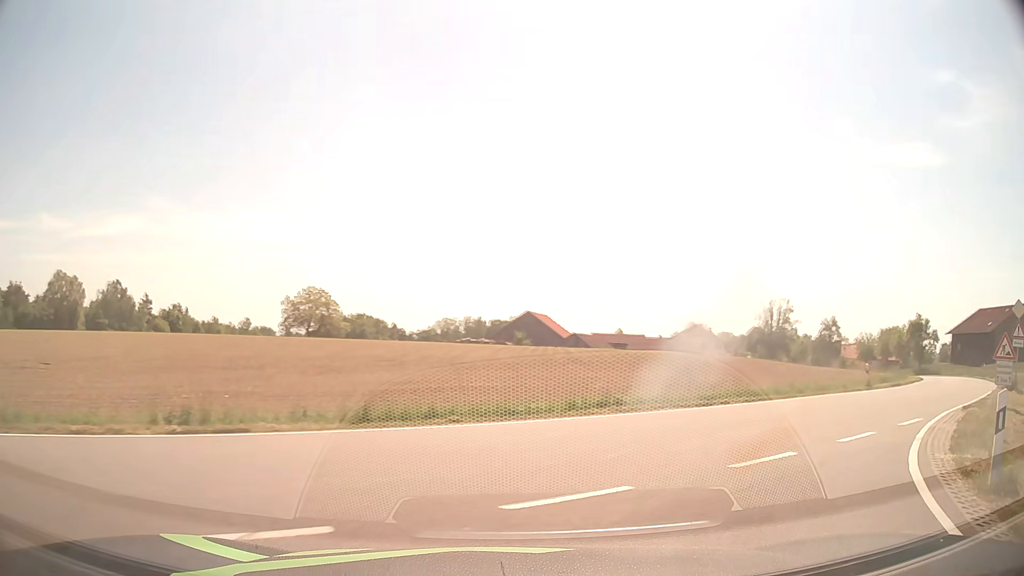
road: tertiary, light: Day
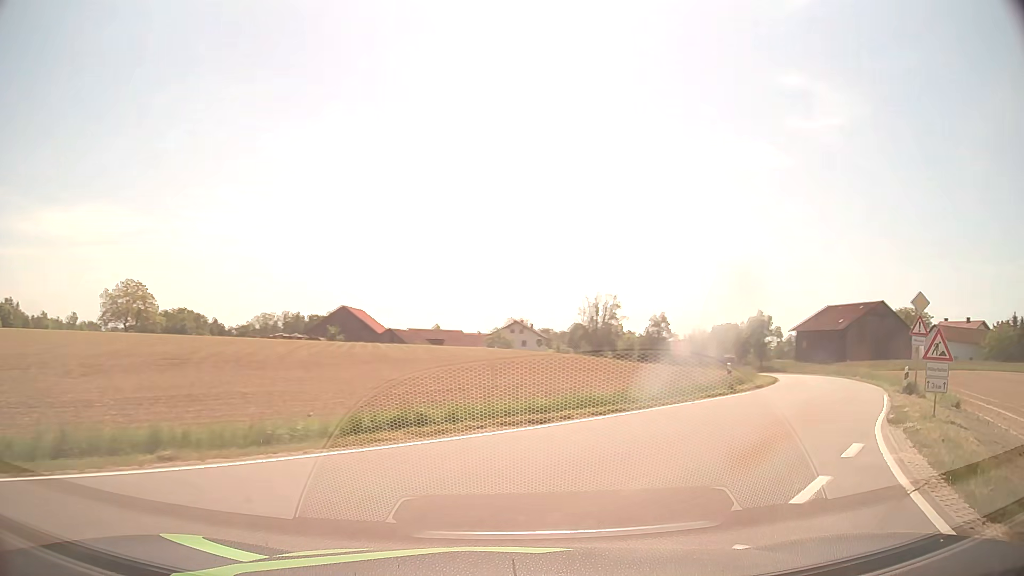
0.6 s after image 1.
(+0.6, +4.4) m; +15°
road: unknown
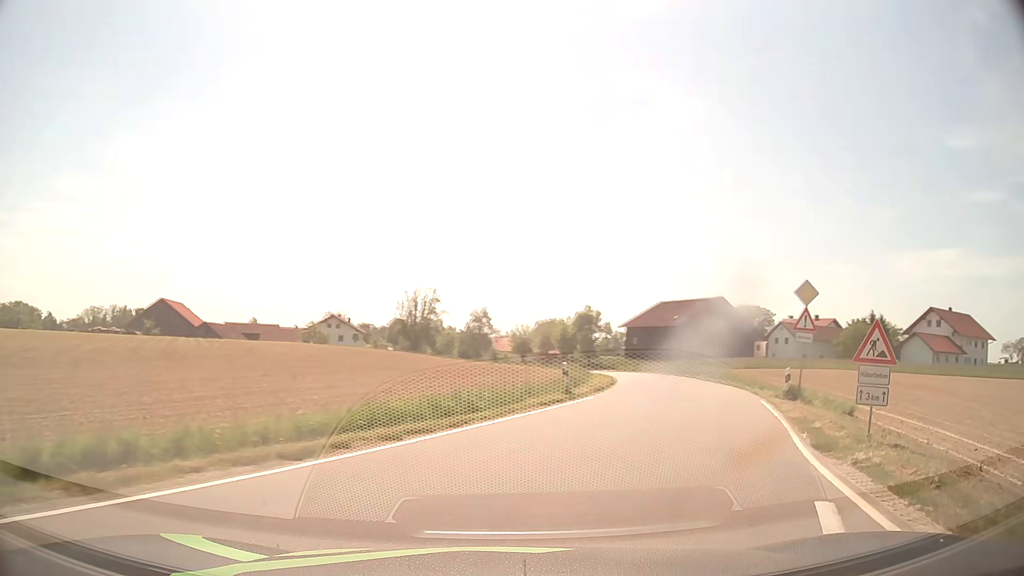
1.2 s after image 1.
(+0.6, +4.4) m; +15°
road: tertiary
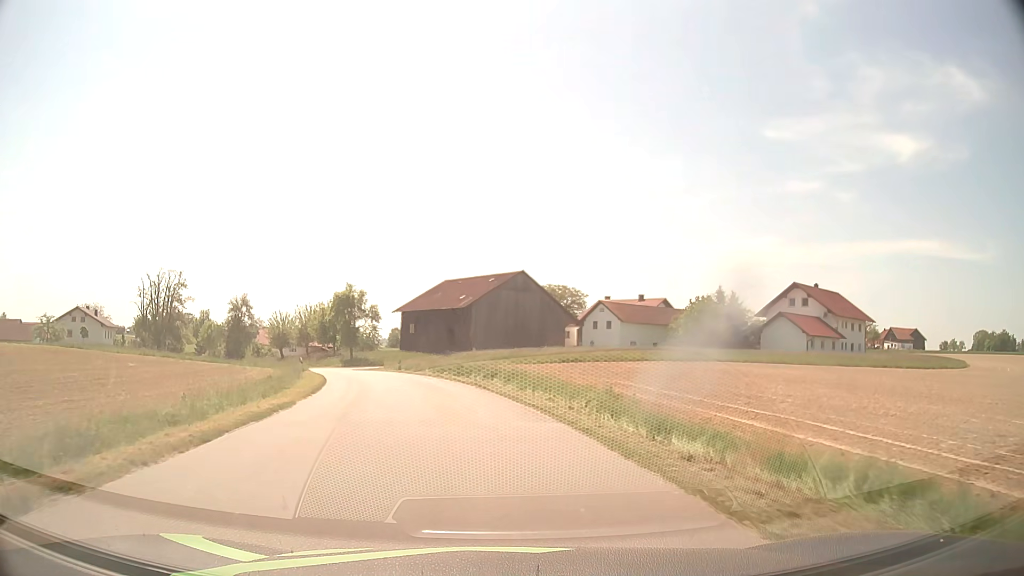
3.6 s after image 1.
(+6.7, +22.0) m; +19°
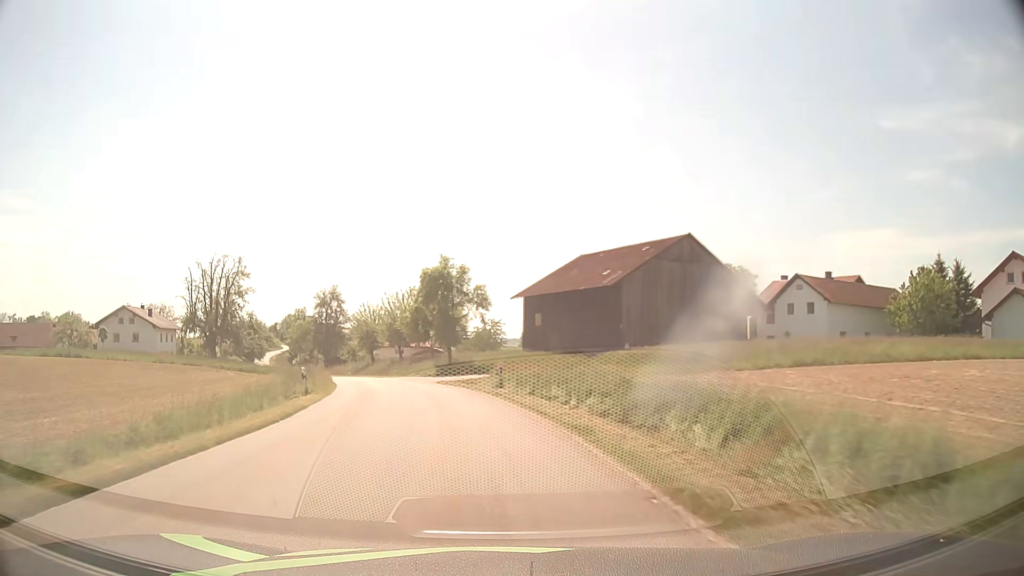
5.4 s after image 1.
(-2.1, +24.2) m; -11°
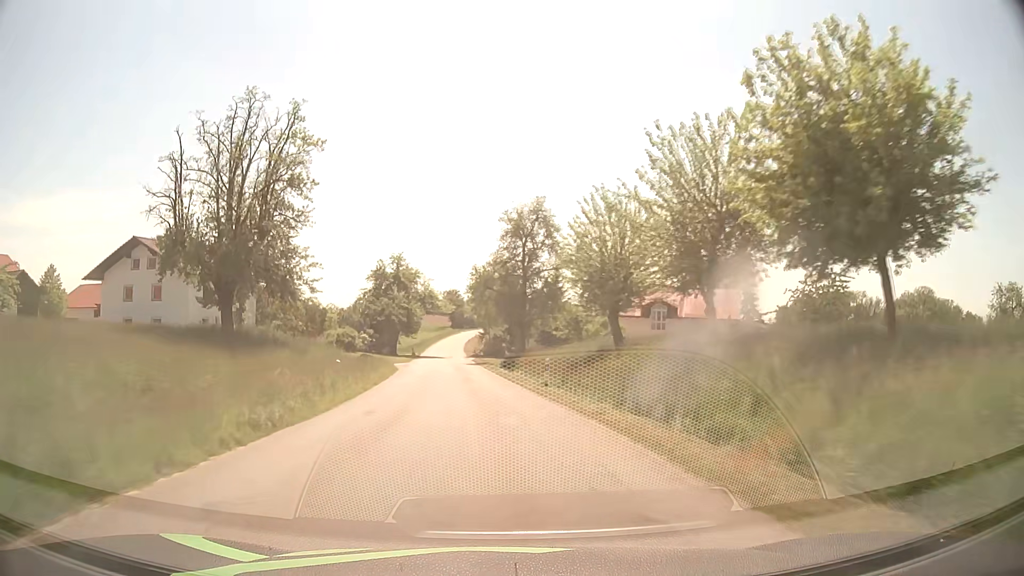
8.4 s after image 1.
(-10.3, +51.1) m; -20°
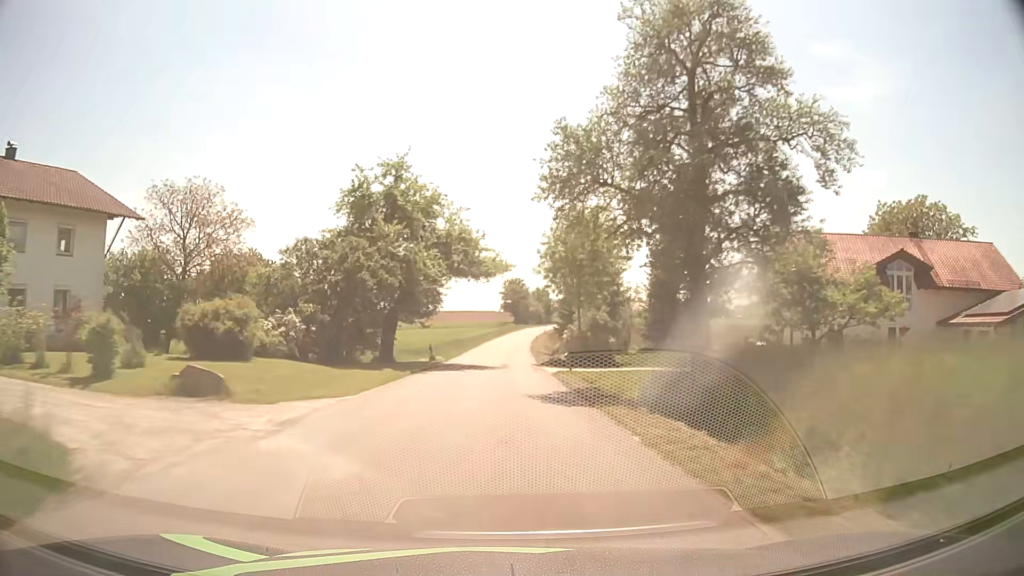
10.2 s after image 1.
(-2.7, +36.3) m; -6°
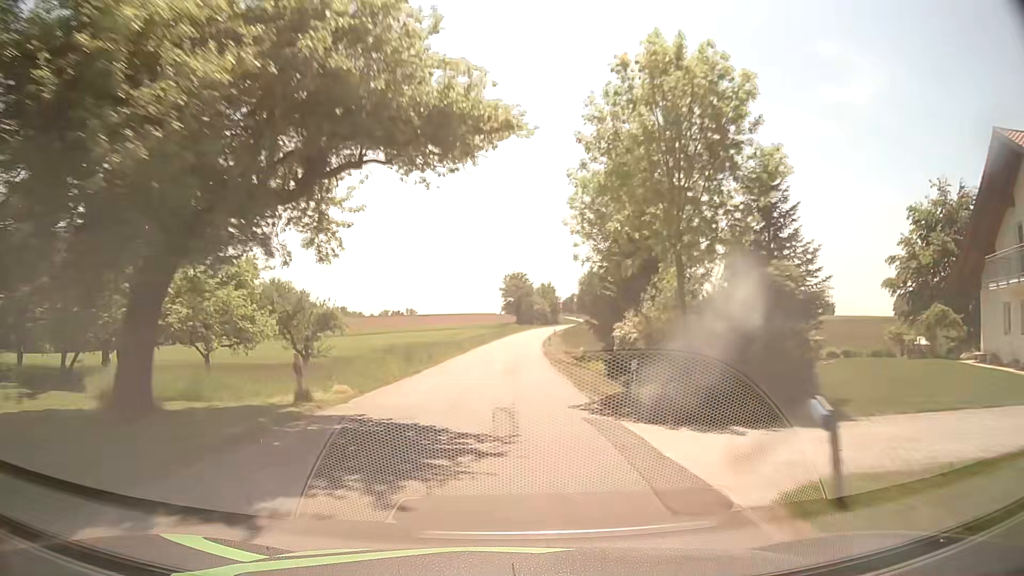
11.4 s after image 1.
(-0.1, +24.0) m; 0°
(0, +10) (0, +20) (0, +30) (0, +40) (0, +50) (+1, +60) (+1, +70) (+2, +80) (+2, +90) (+3, +100) m
